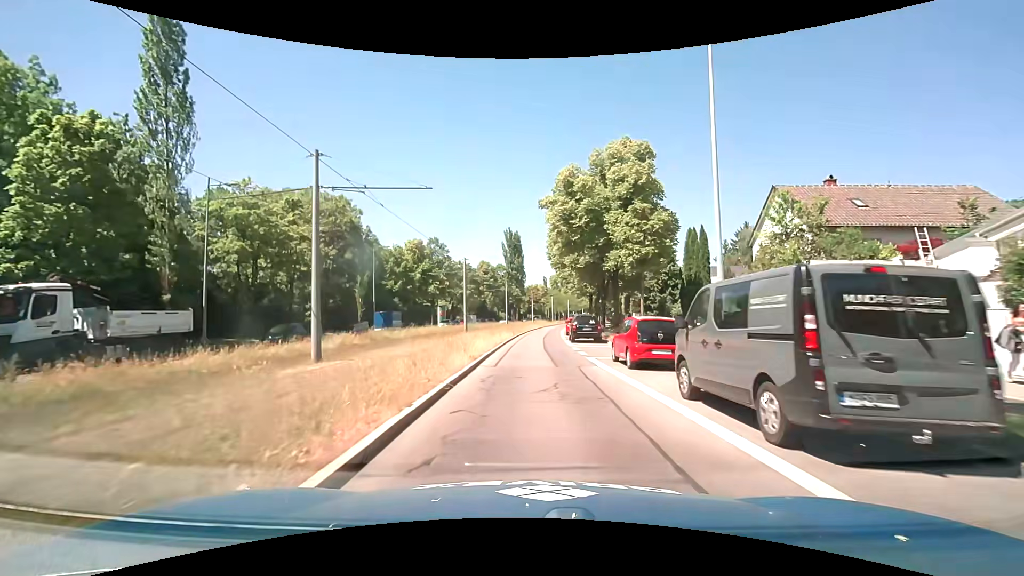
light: Day
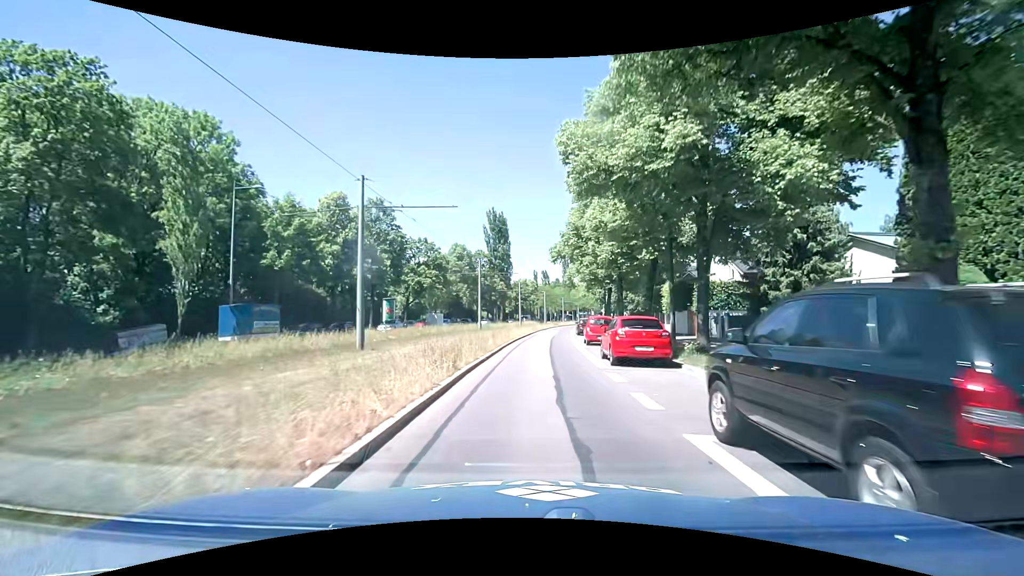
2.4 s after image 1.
(+0.2, +26.6) m; +1°
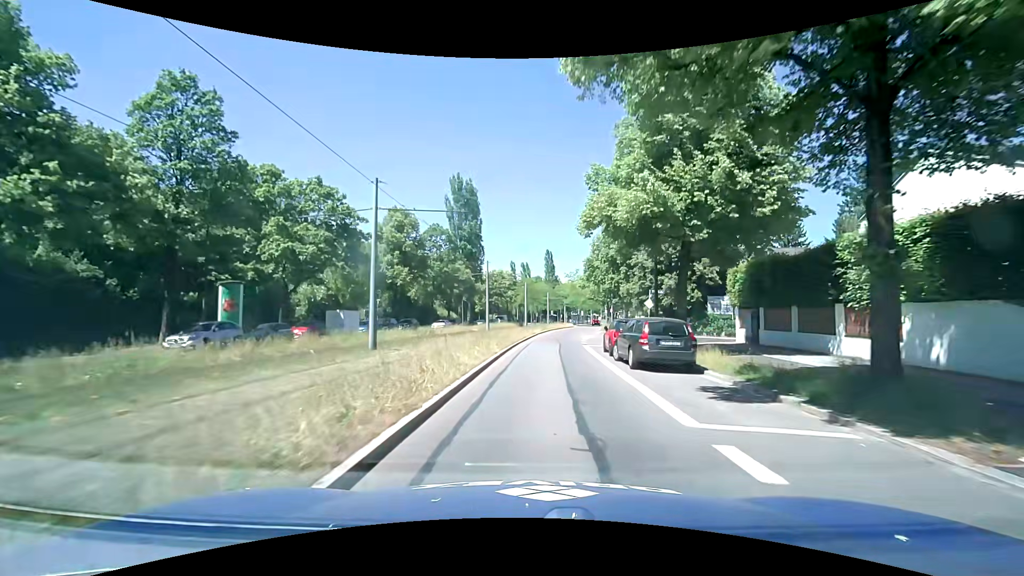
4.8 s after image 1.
(+0.6, +28.5) m; +3°
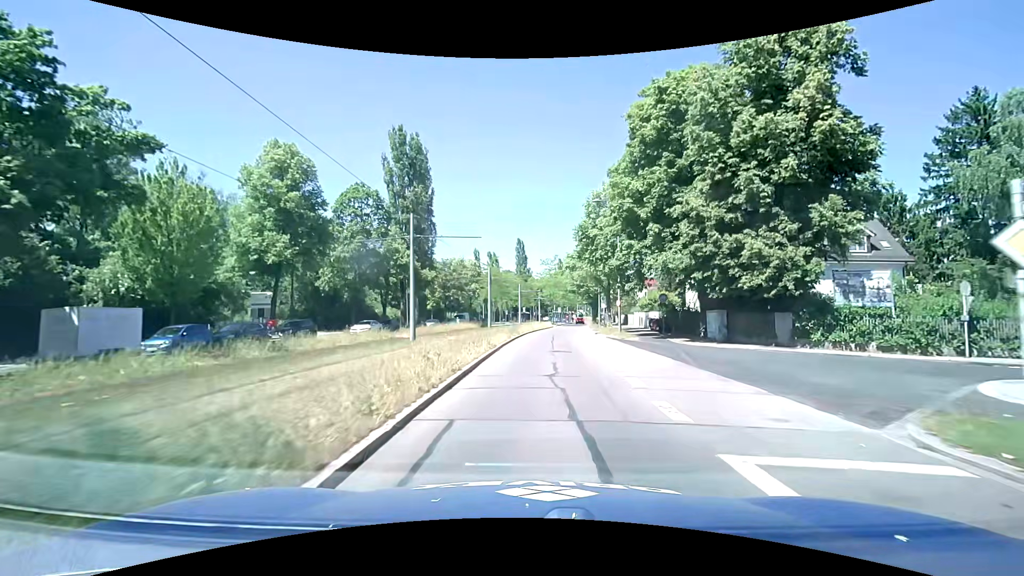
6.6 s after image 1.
(+0.4, +21.4) m; +2°
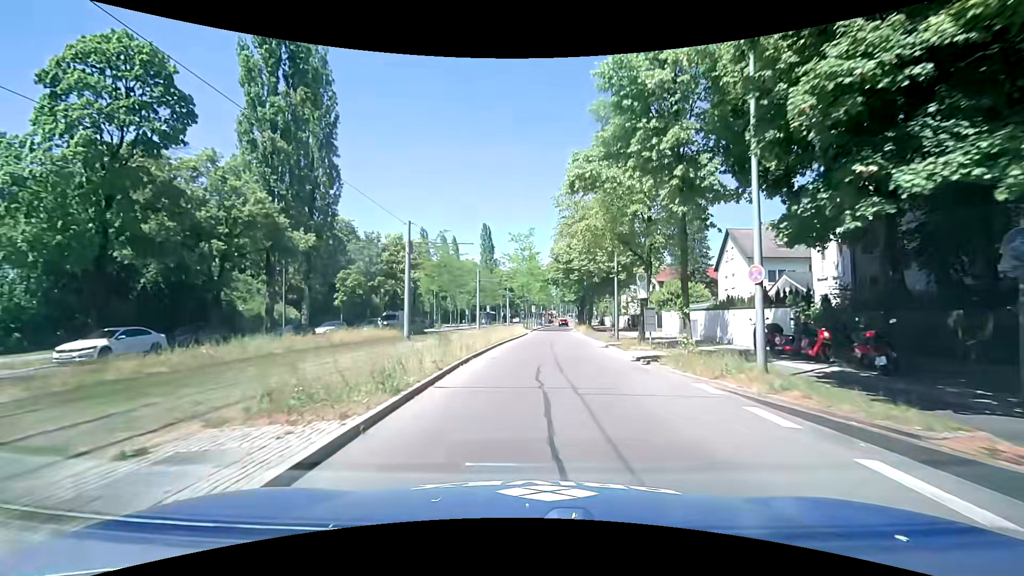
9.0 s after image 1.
(+1.1, +26.9) m; +4°
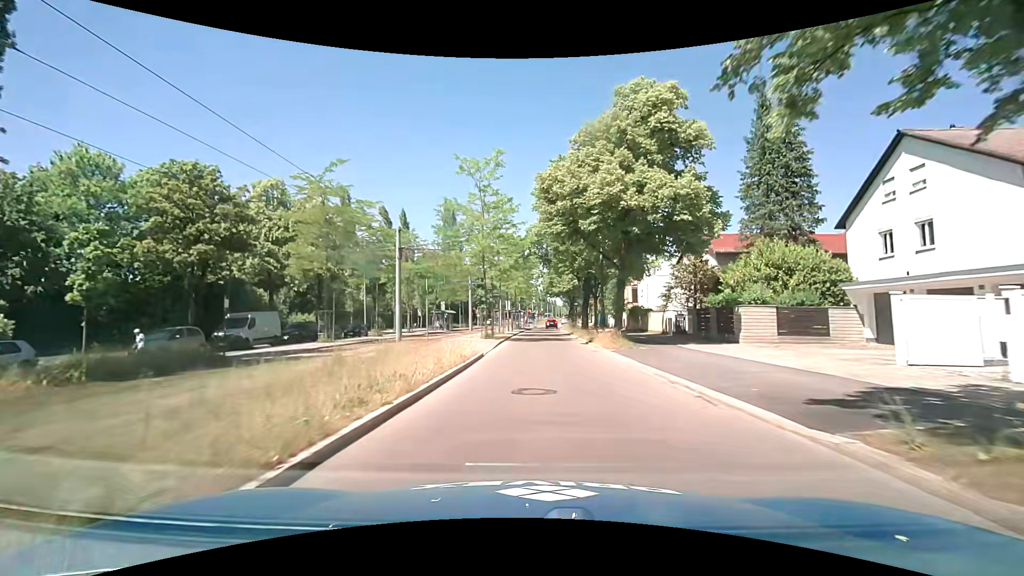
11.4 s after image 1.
(+0.6, +27.4) m; +3°
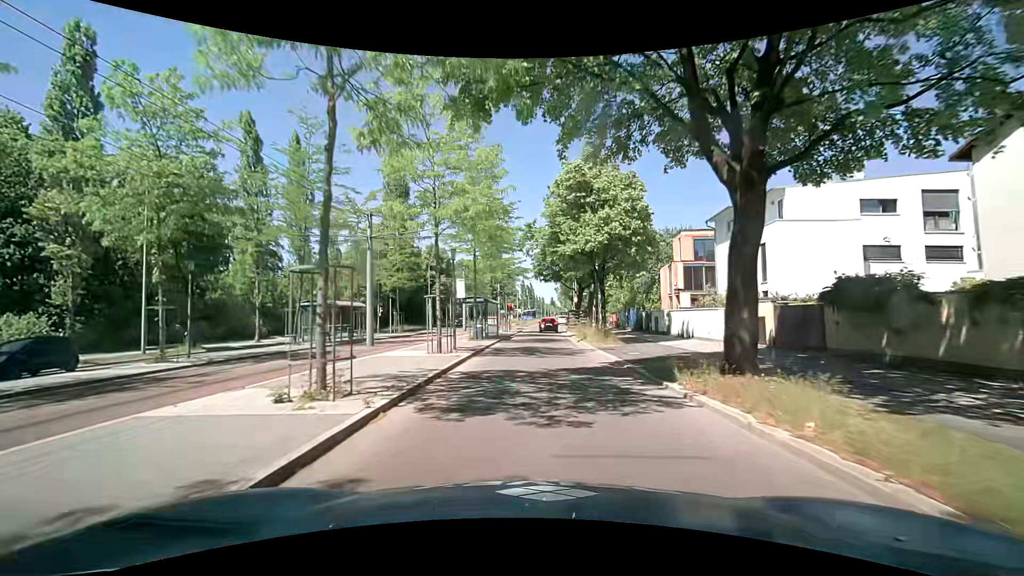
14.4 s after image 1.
(+0.4, +33.4) m; +2°
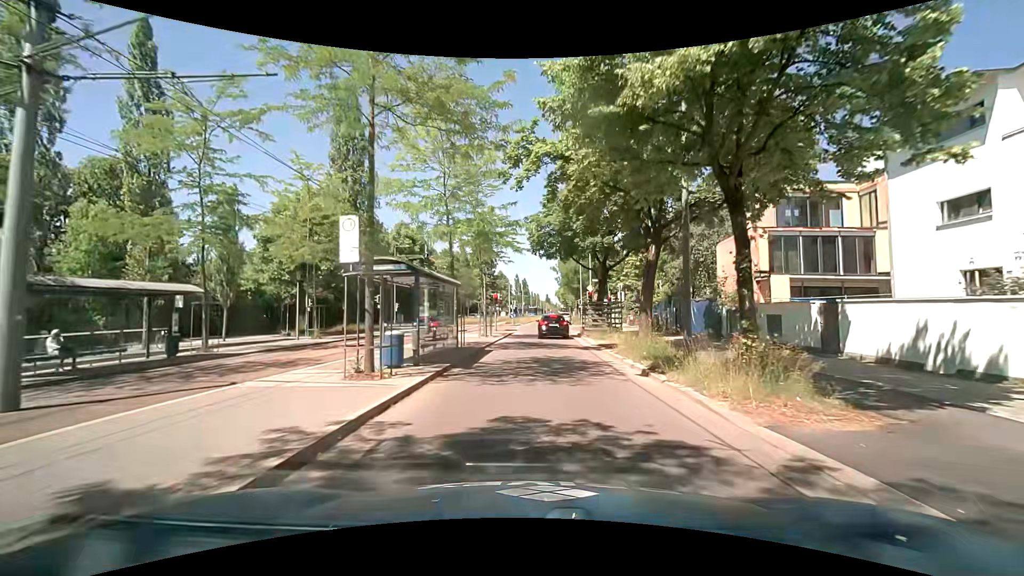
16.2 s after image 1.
(-0.2, +17.6) m; 0°
